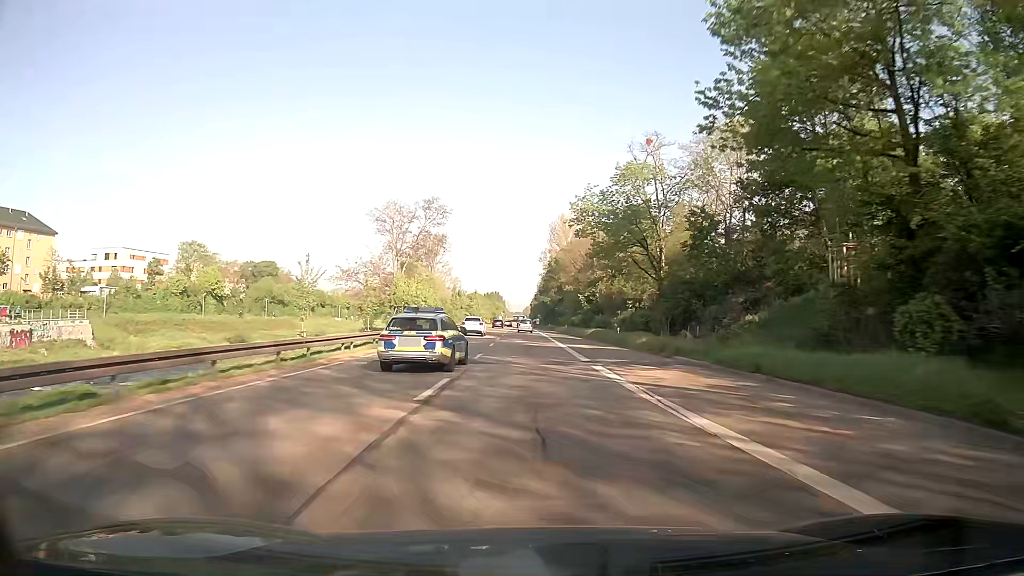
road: trunk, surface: asphalt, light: Day
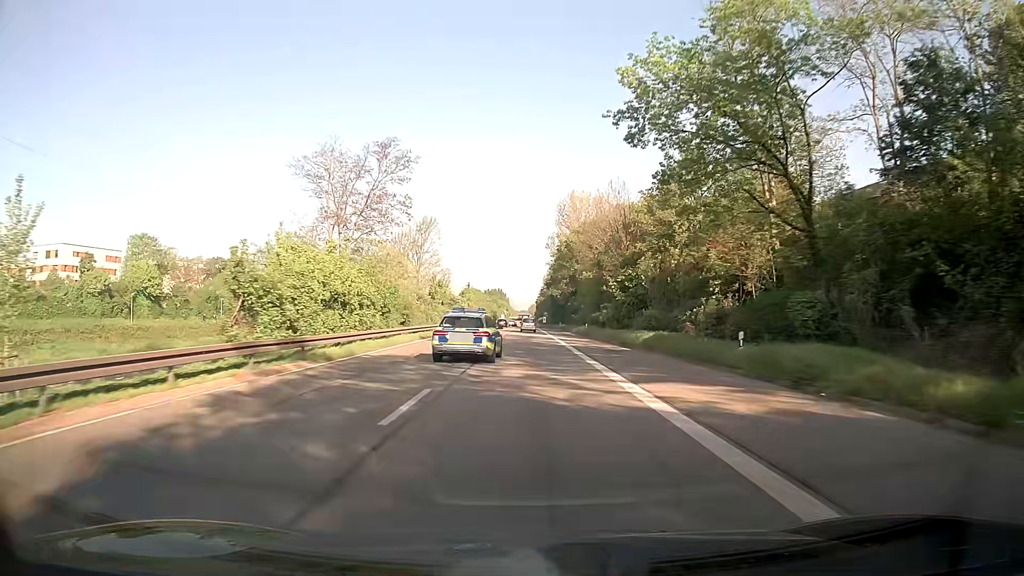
(-0.1, +26.1) m; 0°
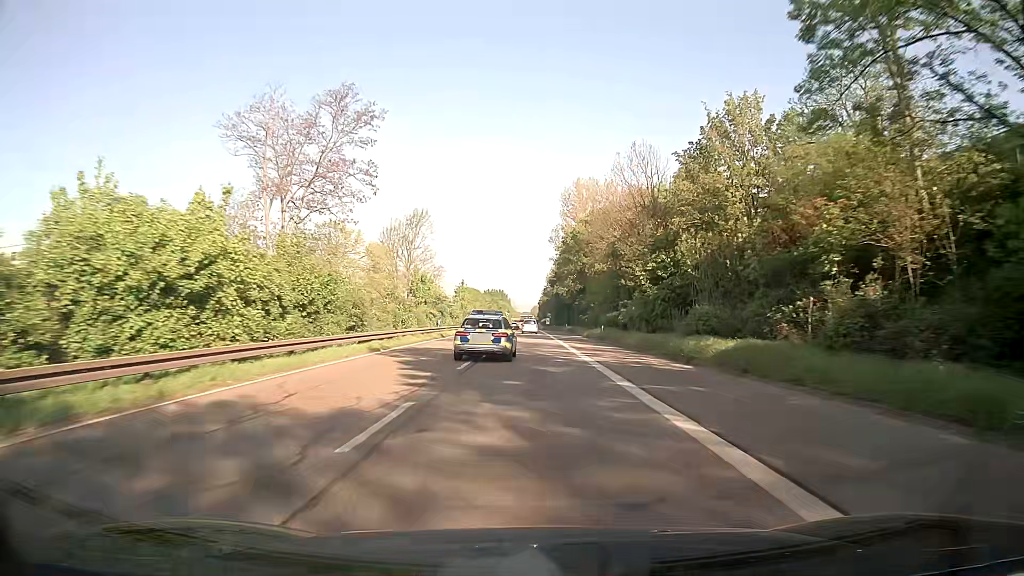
(-0.1, +13.0) m; 0°
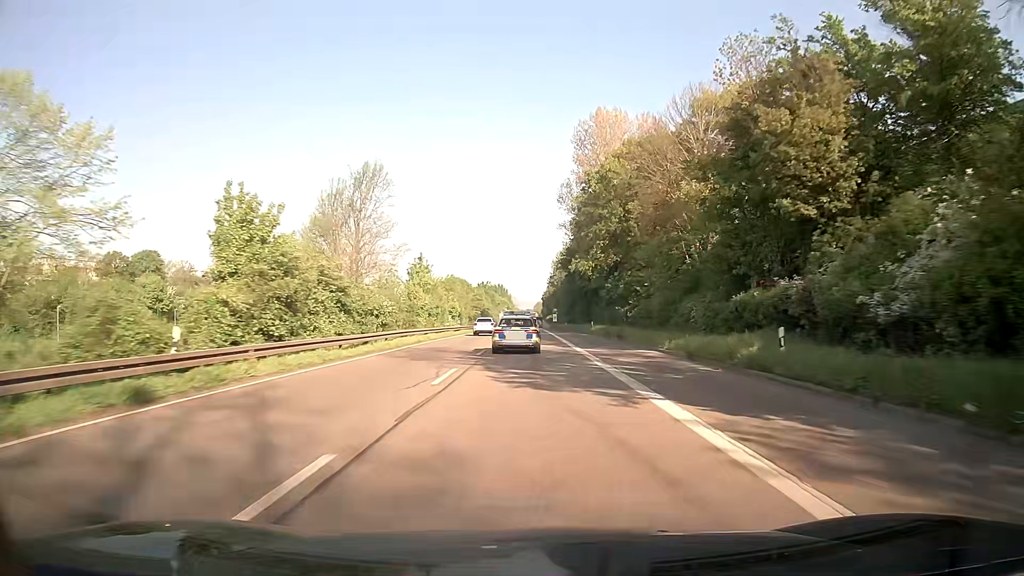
(-0.1, +39.1) m; -1°
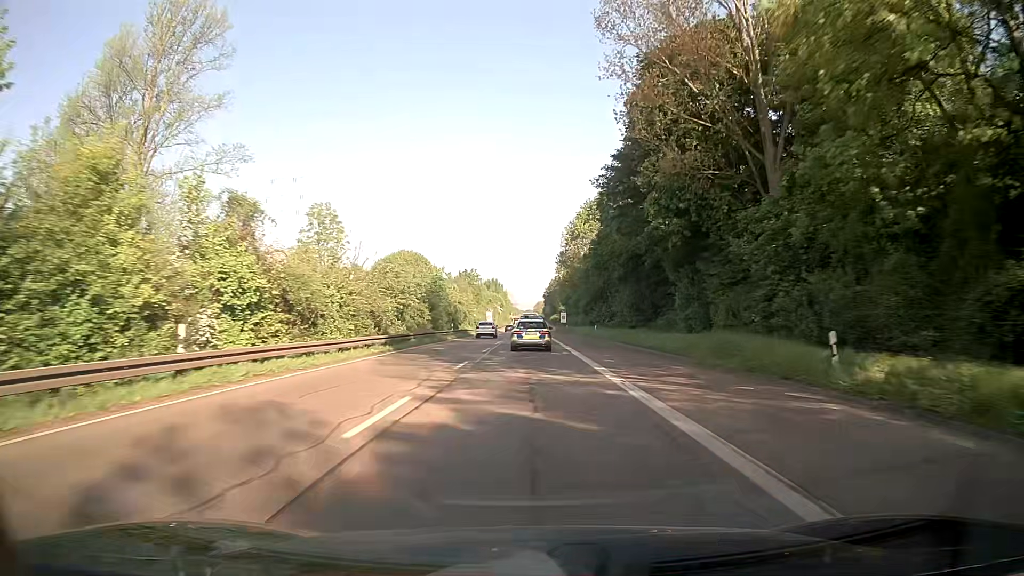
(+0.3, +52.0) m; 0°
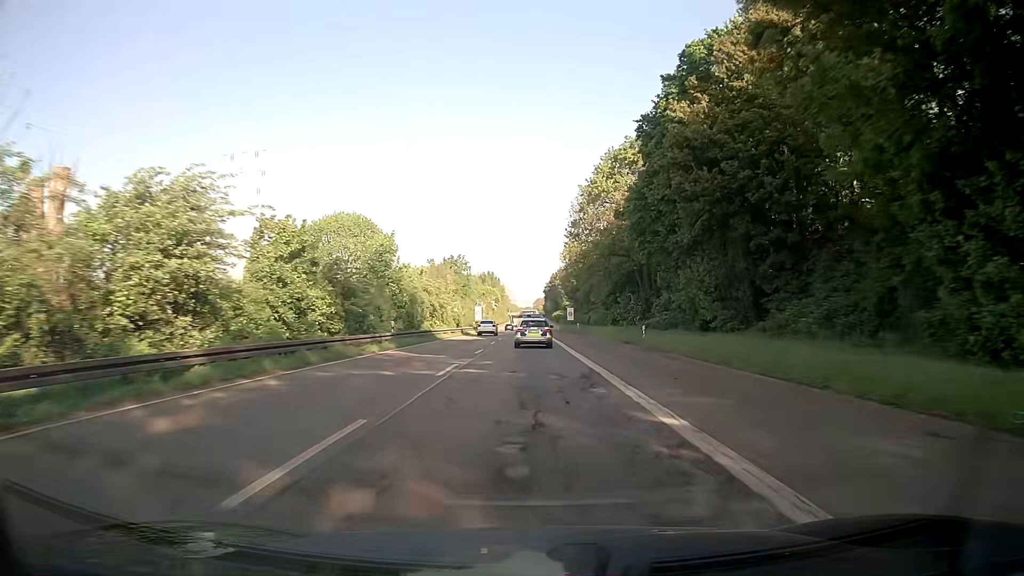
(0.0, +26.0) m; 0°
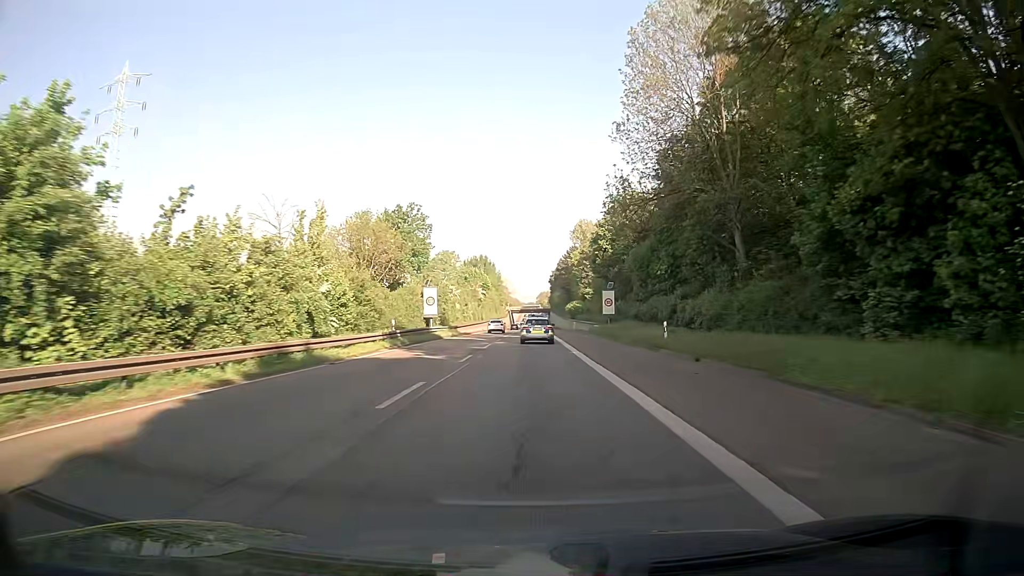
(+0.2, +52.2) m; 0°
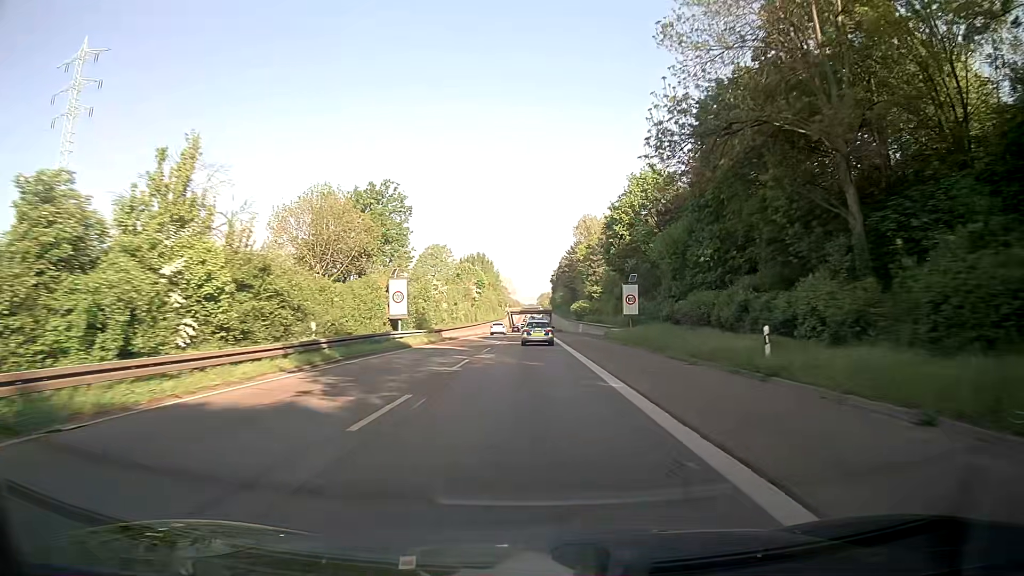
(-0.1, +13.1) m; -1°
(0, +10) (0, +20) (0, +30) (0, +40) (0, +50) (0, +60) (0, +70) (0, +80) (0, +90) (+1, +100) m
